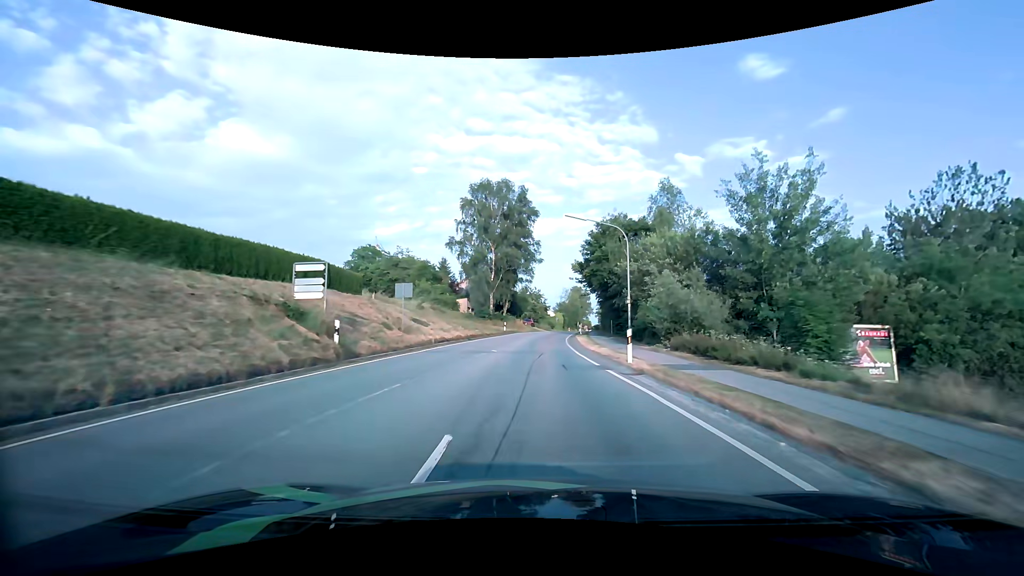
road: tertiary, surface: asphalt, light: Day
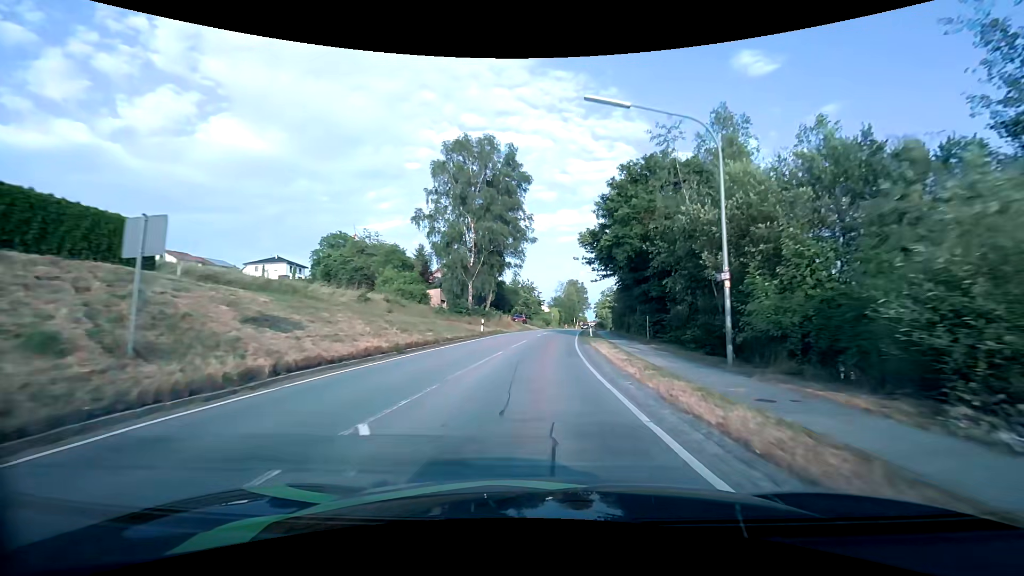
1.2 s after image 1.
(0.0, +15.8) m; +1°
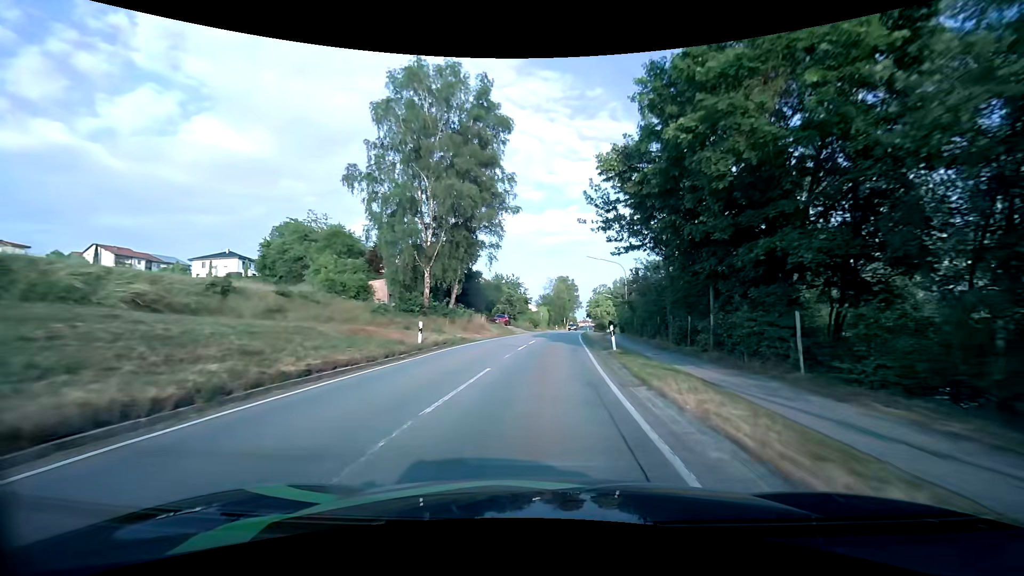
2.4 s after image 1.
(+0.2, +15.9) m; +1°
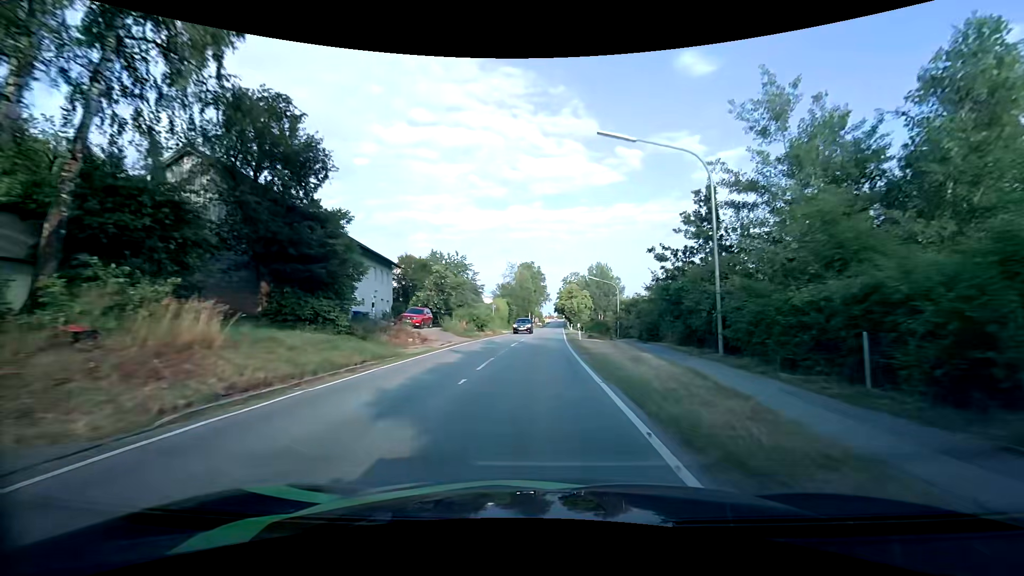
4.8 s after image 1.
(+1.3, +32.1) m; +4°
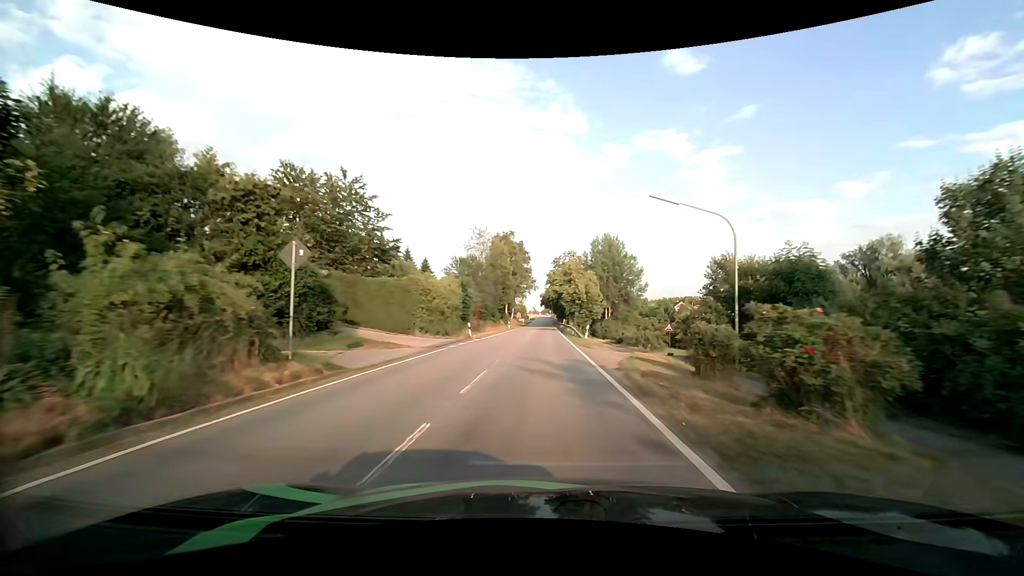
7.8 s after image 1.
(+0.7, +40.8) m; +2°
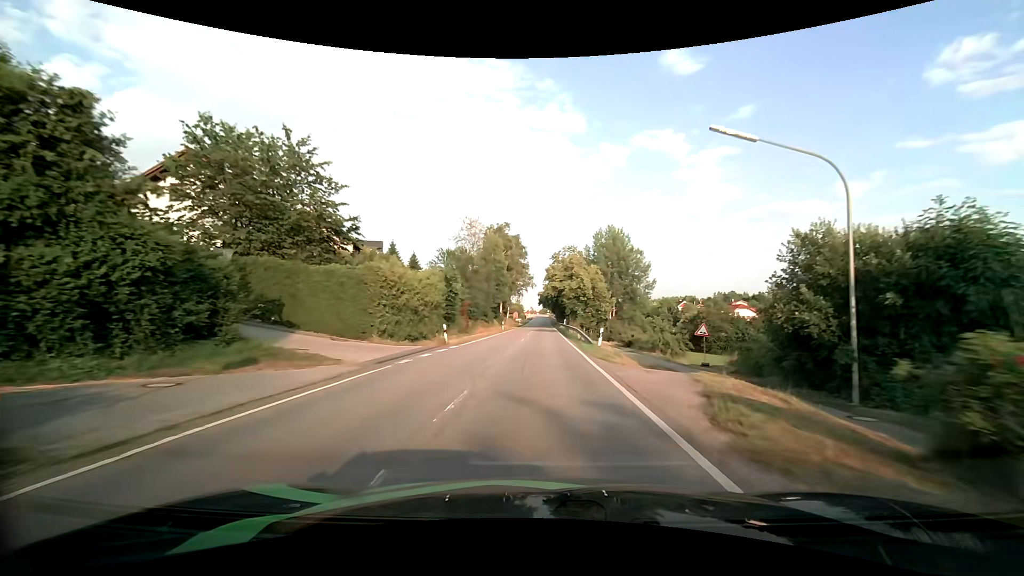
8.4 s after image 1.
(0.0, +8.1) m; 0°
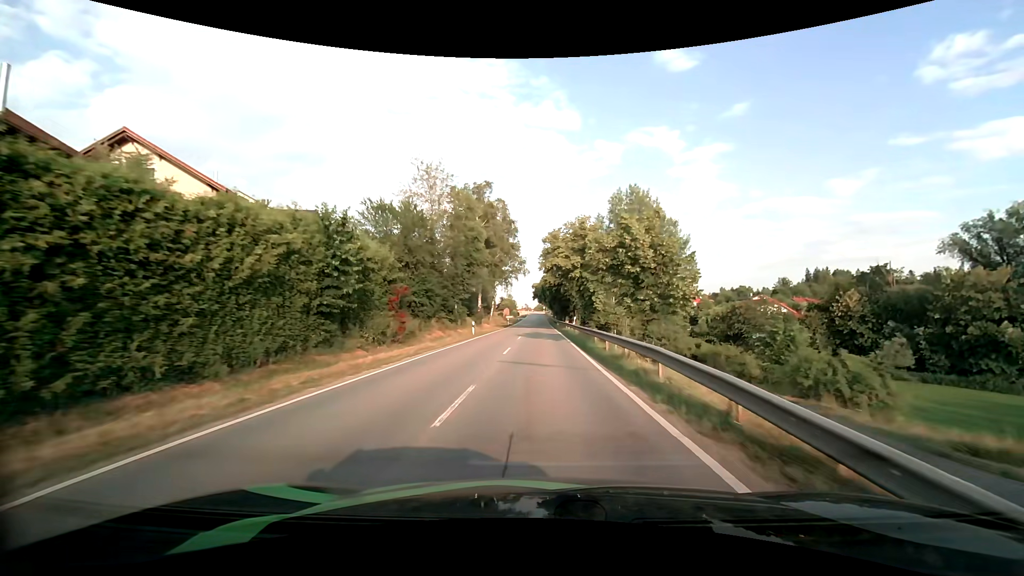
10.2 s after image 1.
(+0.1, +24.5) m; +1°
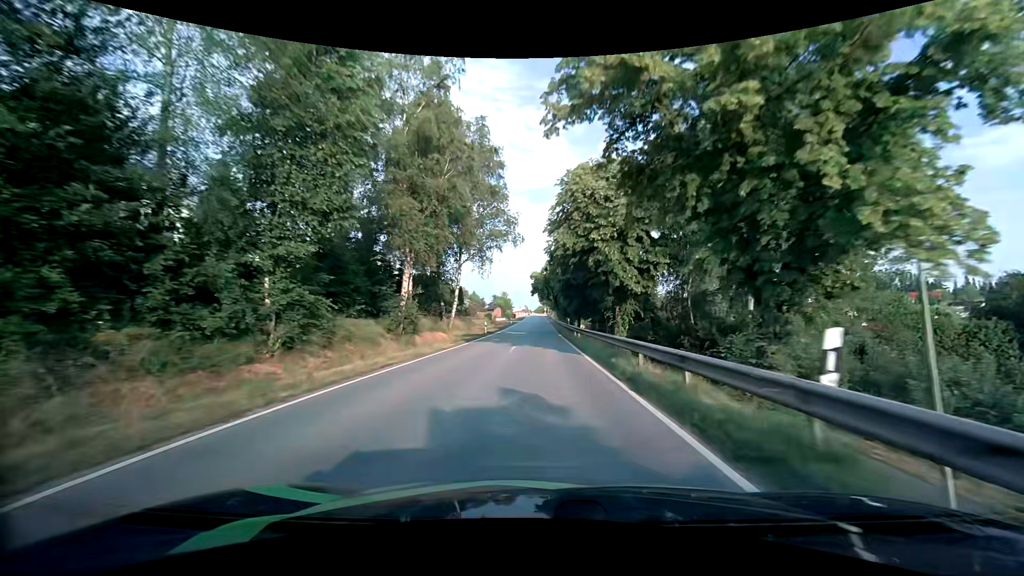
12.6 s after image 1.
(-0.1, +33.9) m; 0°
(0, +10) (0, +20) (0, +30) (0, +40) (0, +50) (0, +60) (0, +70) (0, +80) (0, +90) (0, +100) m
